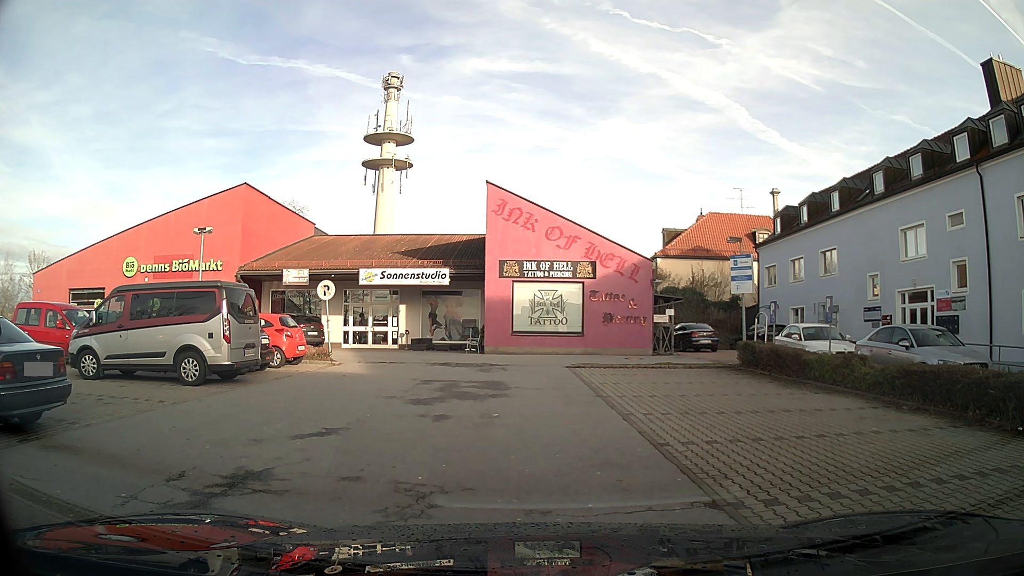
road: service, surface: asphalt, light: Day
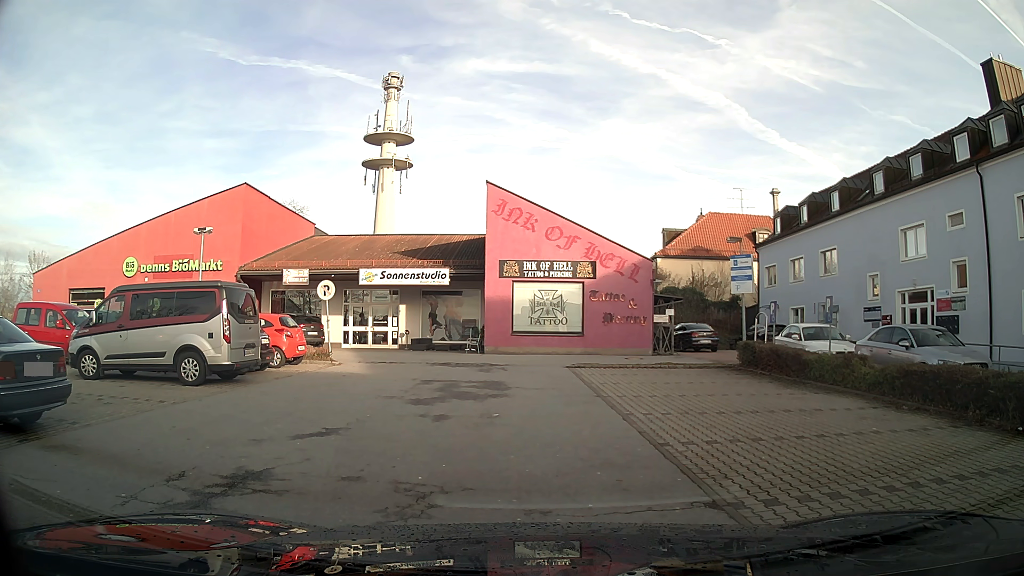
(0.0, 0.0) m; 0°
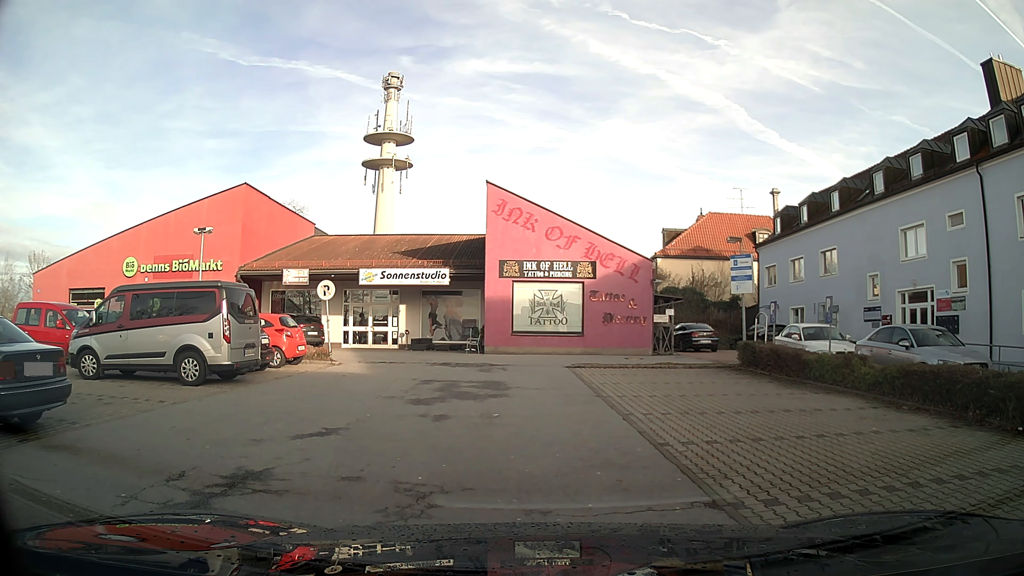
(0.0, 0.0) m; 0°
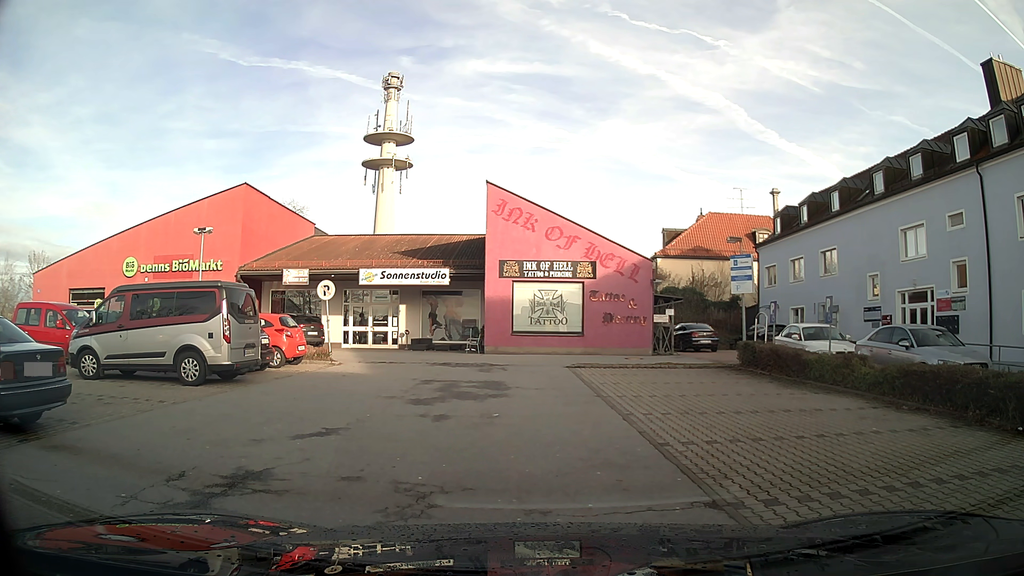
(0.0, 0.0) m; 0°
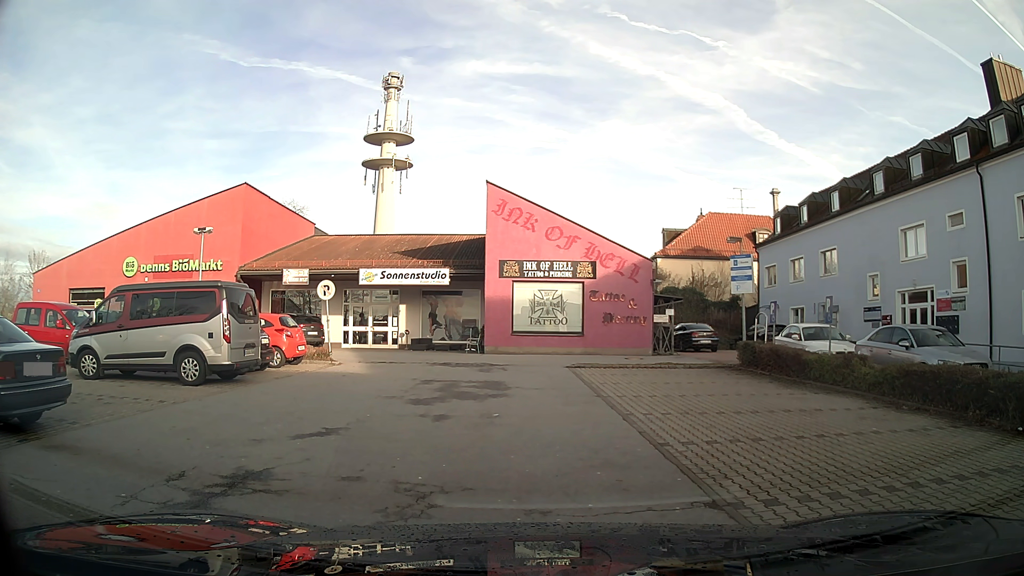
(0.0, 0.0) m; 0°
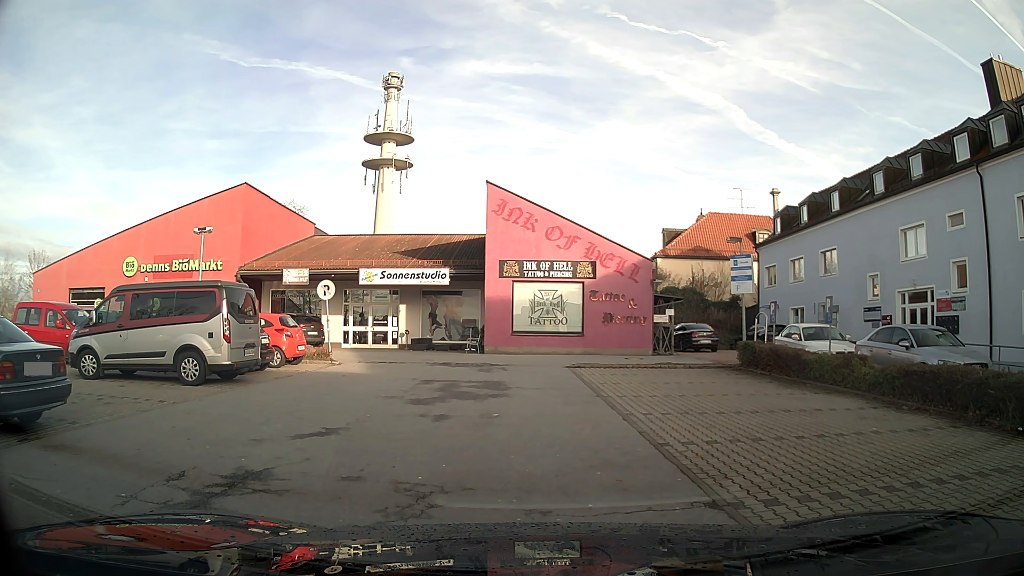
(0.0, 0.0) m; 0°
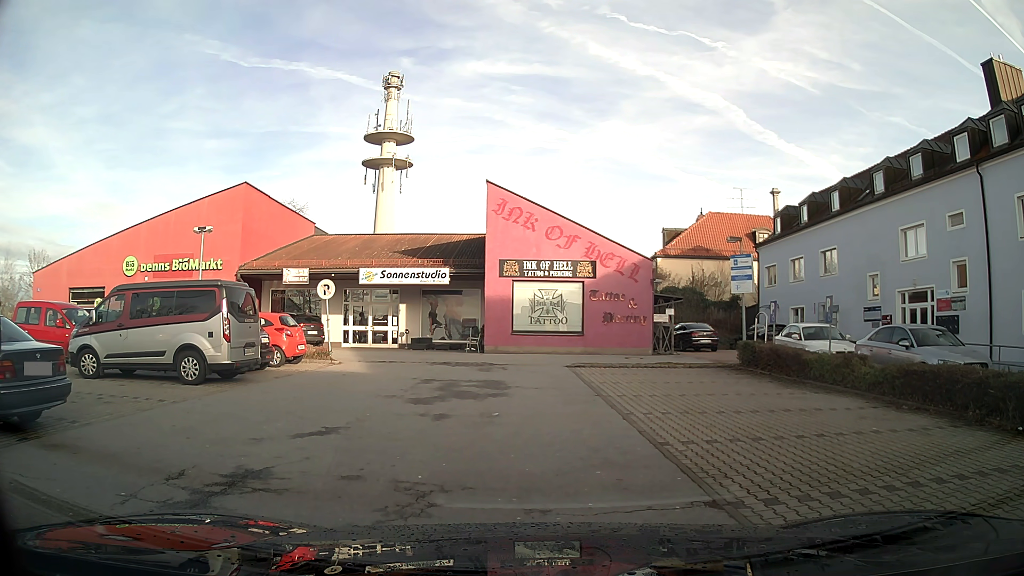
(0.0, 0.0) m; 0°
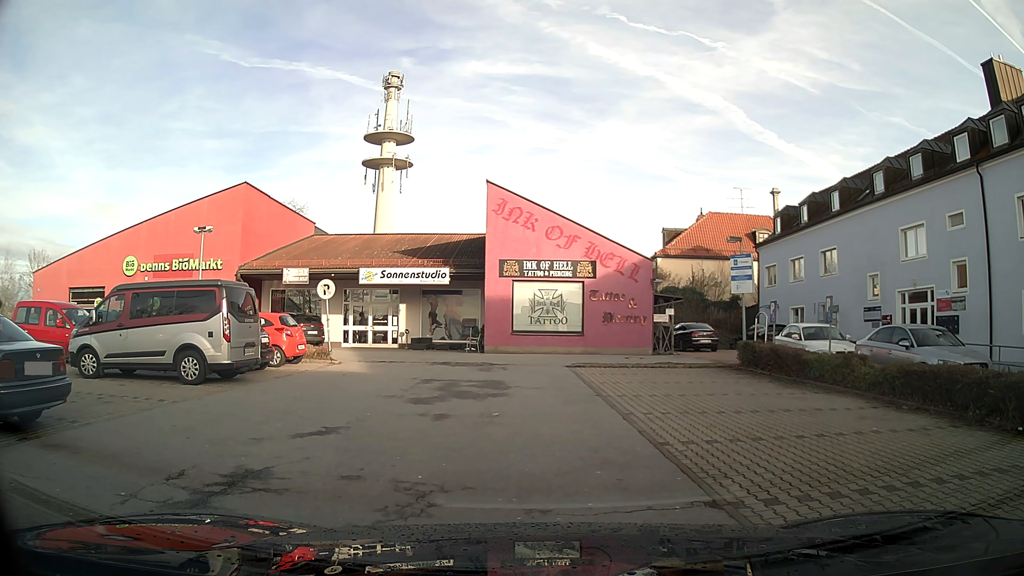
(0.0, 0.0) m; 0°
(-2, +10) (-4, +20) (-11, +26) (-21, +27) (-31, +26) (-37, +19) (-36, +9) (-35, -1) (-31, -9) (-23, -15) m
